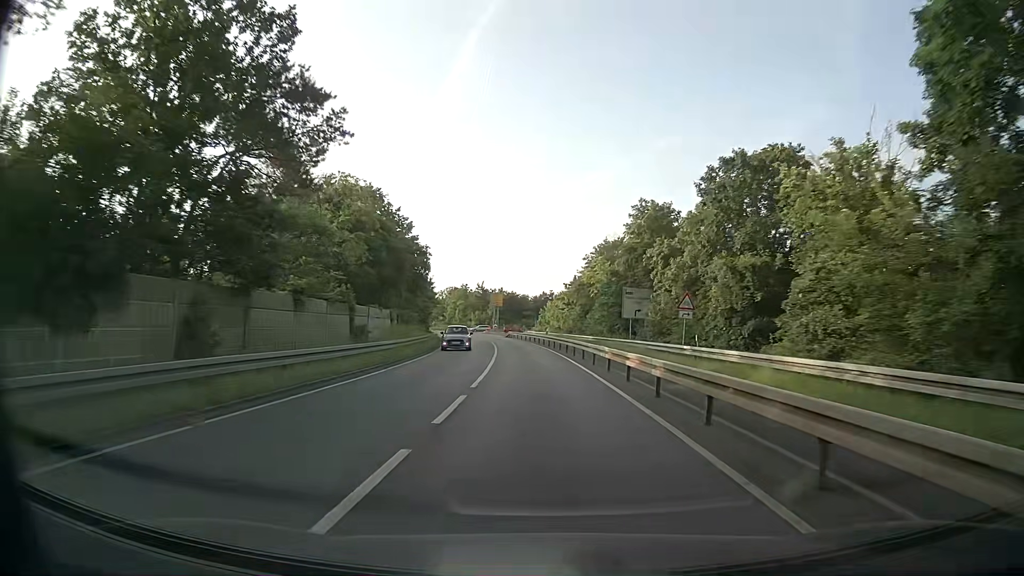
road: tertiary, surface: asphalt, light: Day
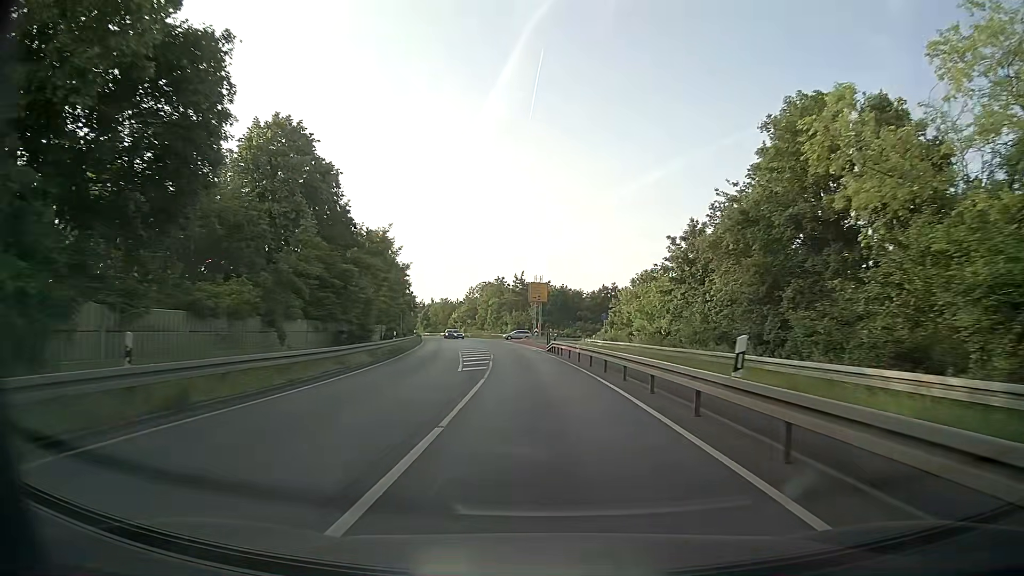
(-1.7, +42.7) m; -5°
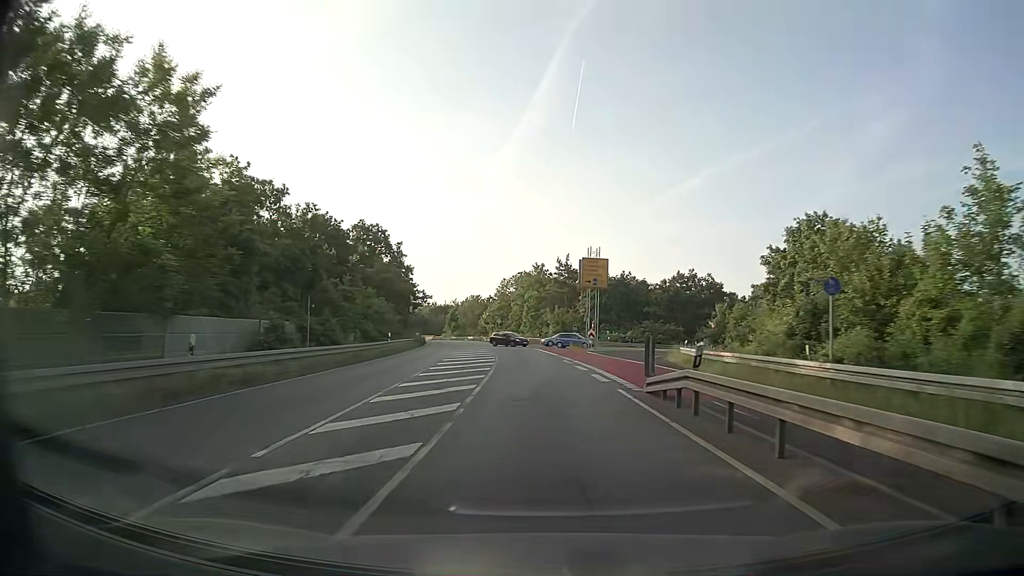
(-1.0, +31.5) m; -4°
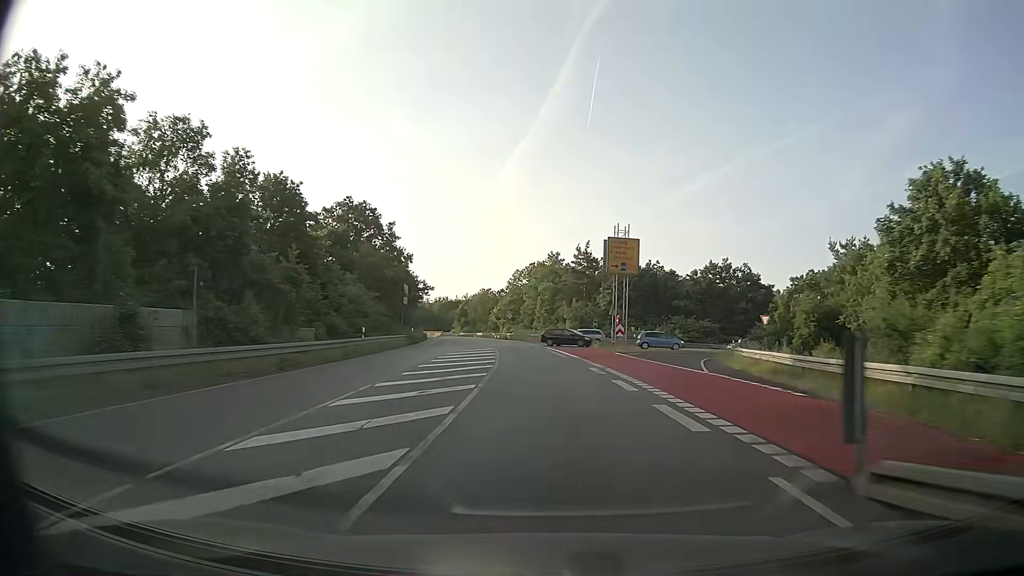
(-0.1, +10.4) m; -1°
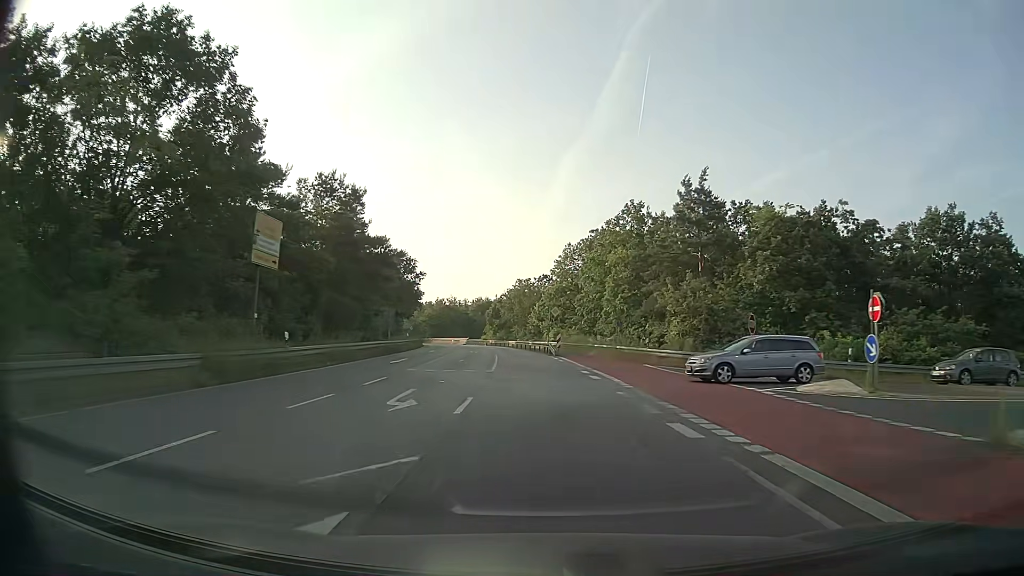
(-1.7, +41.3) m; -4°
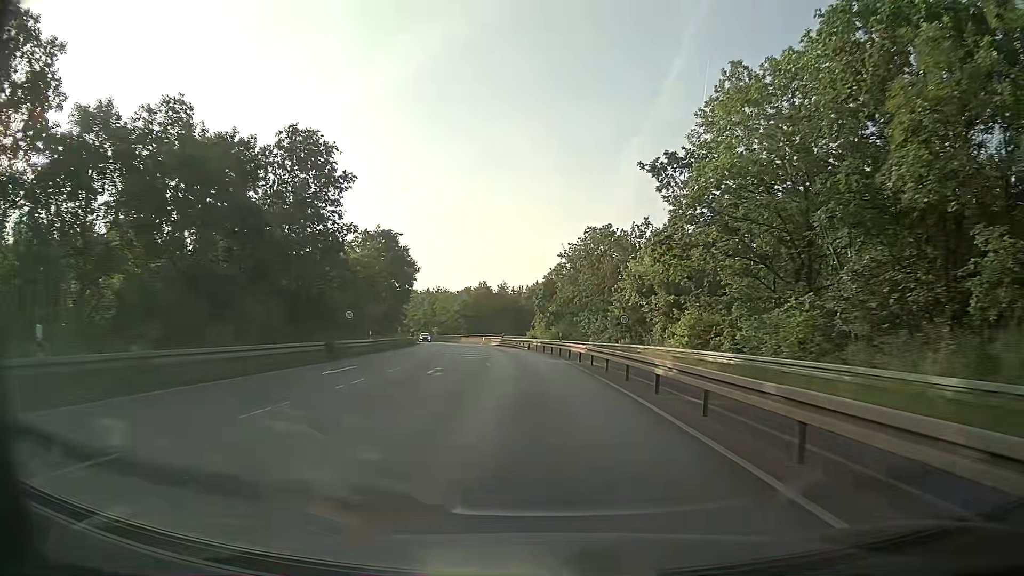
(-2.4, +50.7) m; -6°
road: secondary
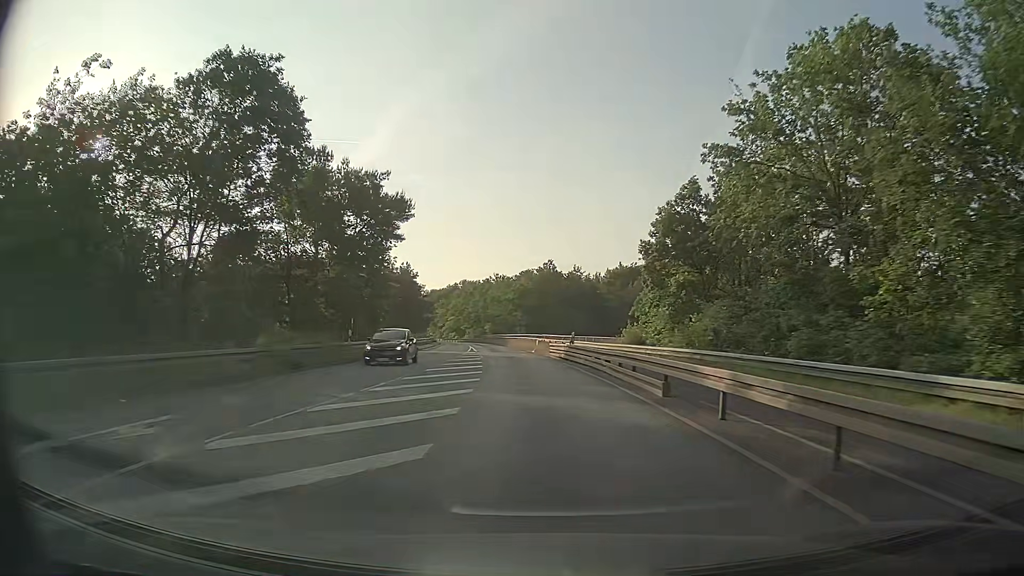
(-1.9, +40.3) m; -6°
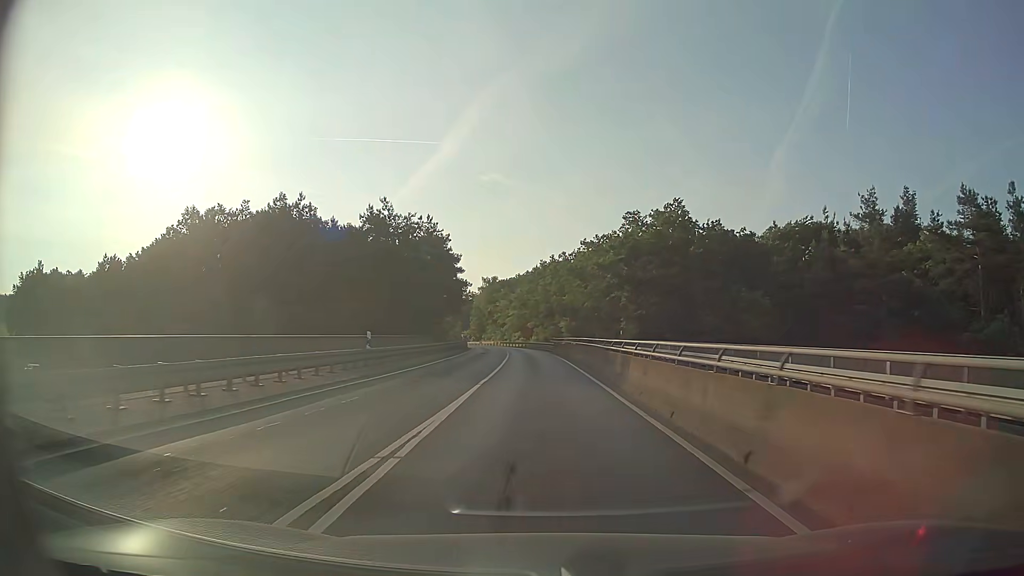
(-3.8, +50.5) m; -7°
(0, +10) (0, +20) (0, +30) (-1, +40) (-1, +50) (-2, +60) (-3, +70) (-4, +80) (-5, +90) (-7, +100) m
